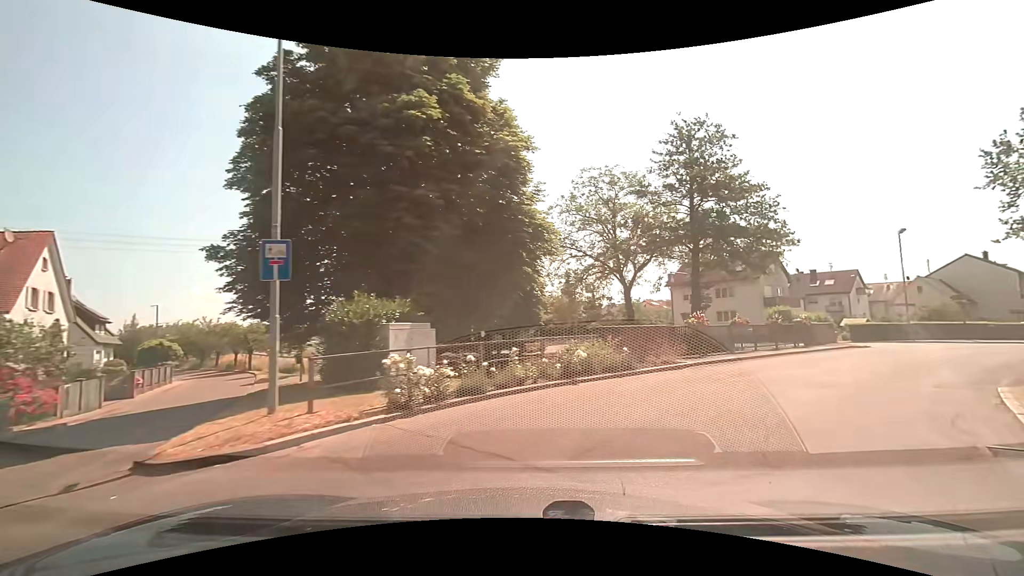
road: secondary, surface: asphalt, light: Day
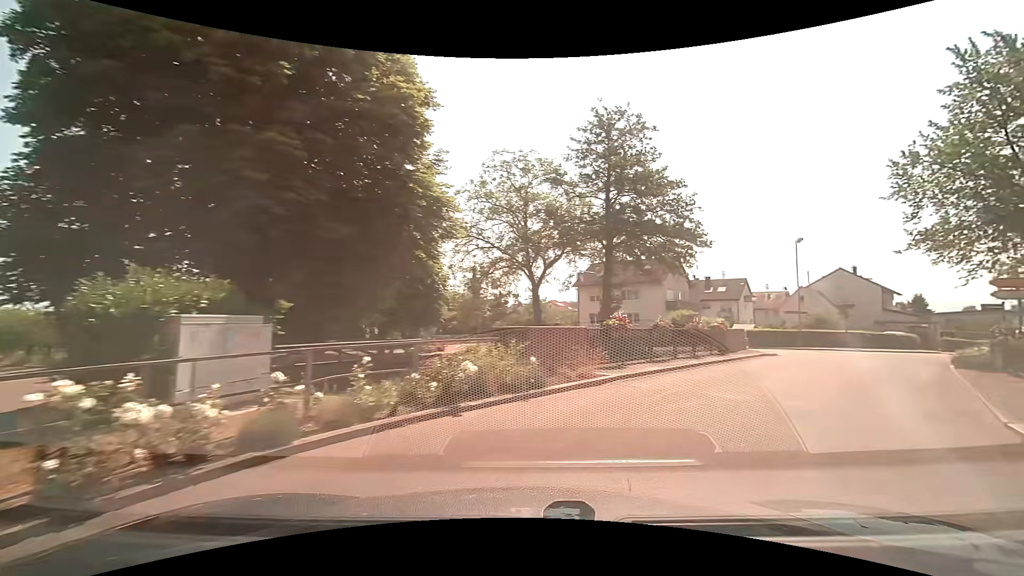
(+0.3, +3.7) m; +9°
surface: paved
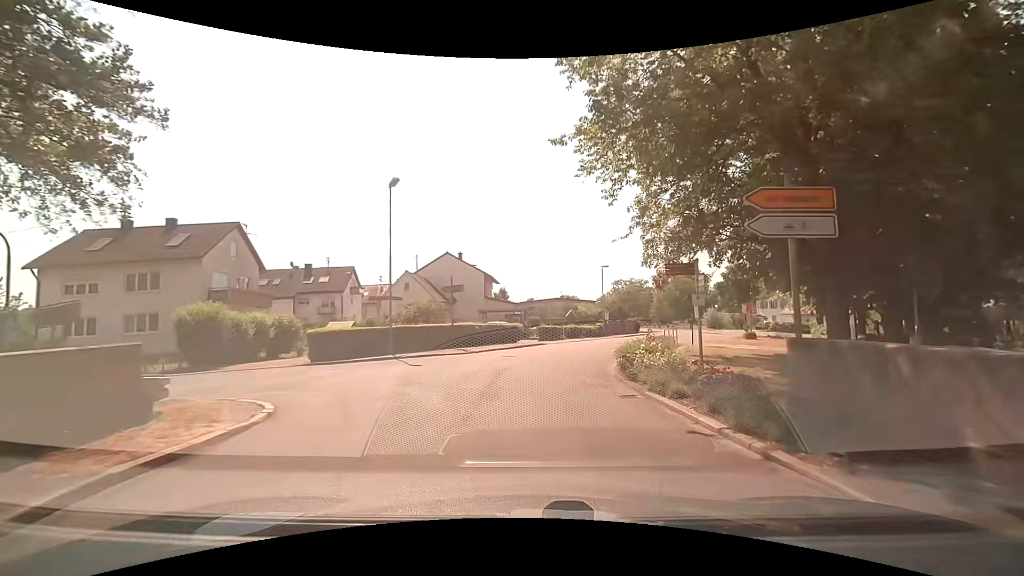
(+9.7, +17.0) m; +43°
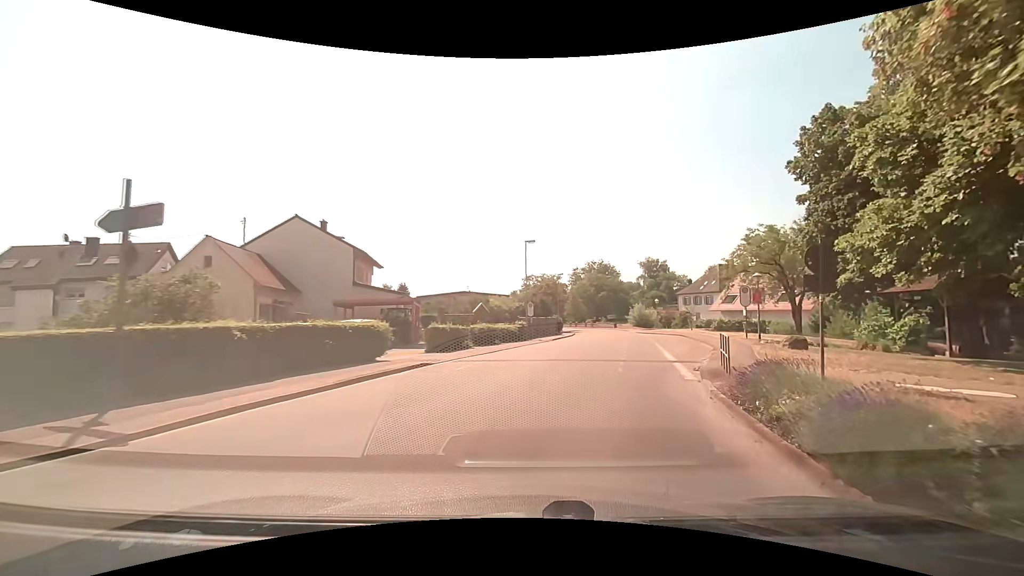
(+0.8, +17.7) m; +11°
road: tertiary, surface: asphalt
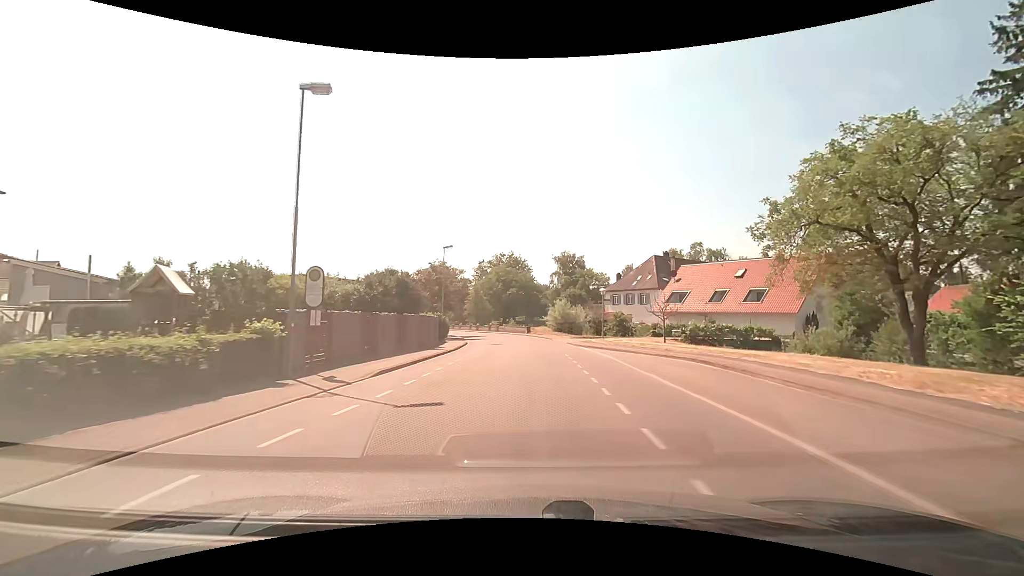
(+3.4, +26.5) m; +10°
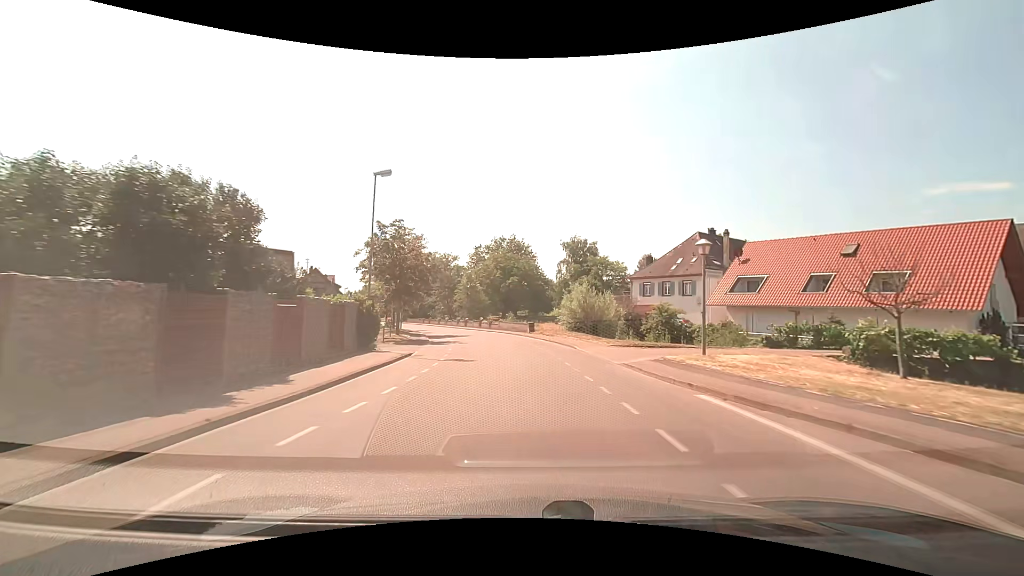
(+0.1, +20.5) m; 0°
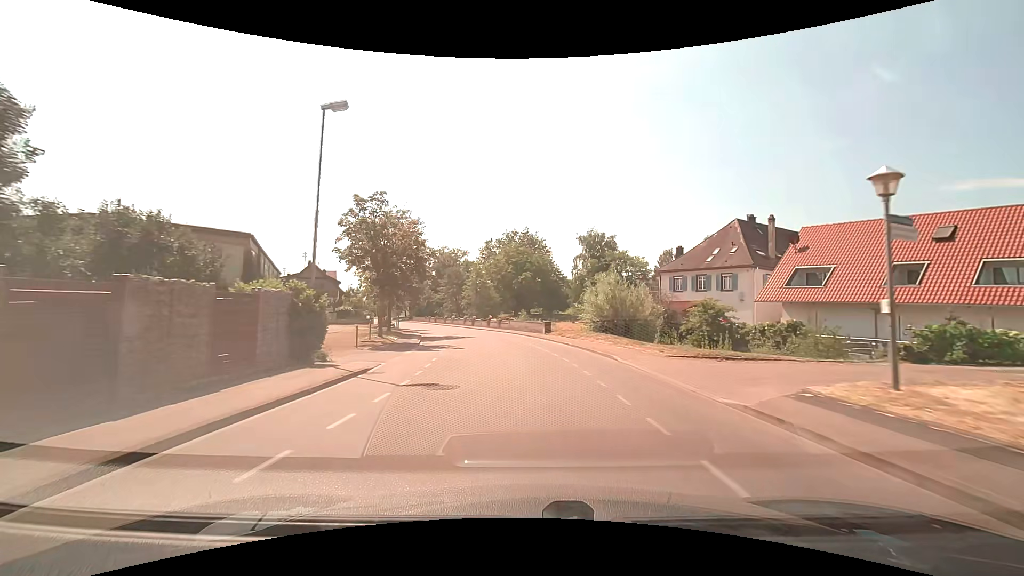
(-0.1, +7.4) m; -1°
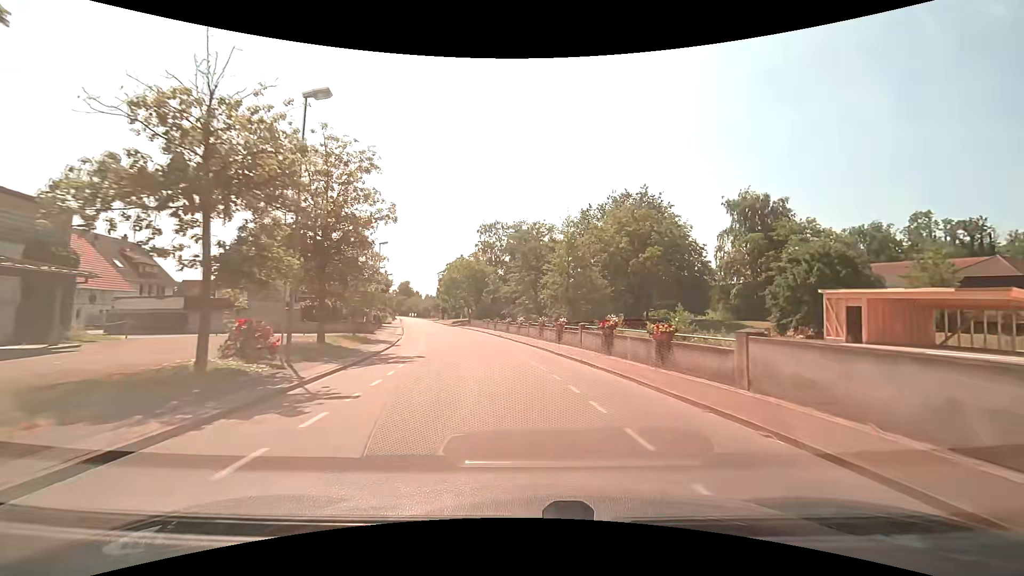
(-3.6, +38.5) m; -10°
(0, +10) (-1, +20) (-3, +30) (-5, +40) (-7, +49) (-10, +59) (-12, +69) (-14, +78) (-17, +88) (-19, +98) m
